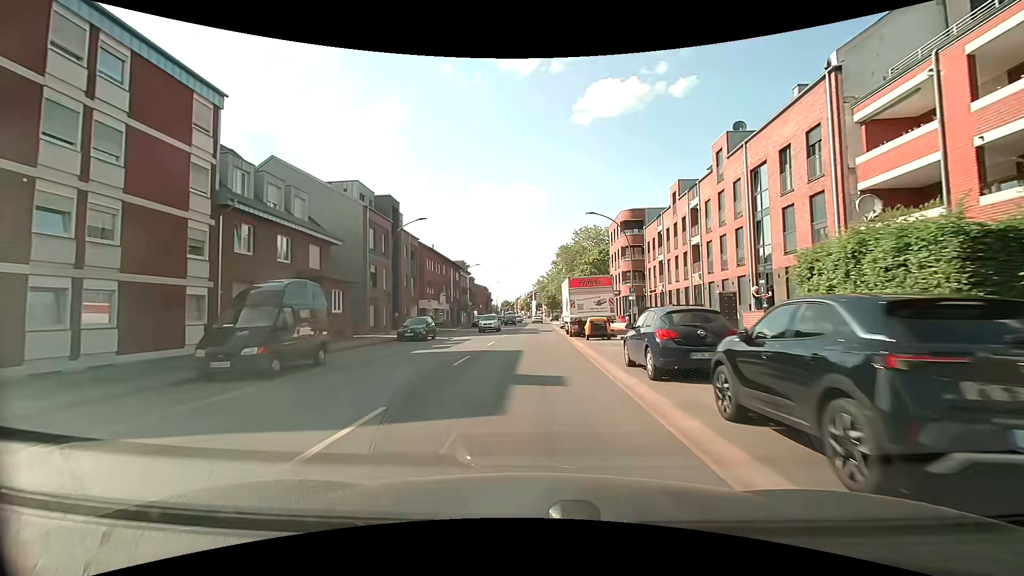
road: primary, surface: asphalt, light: Day
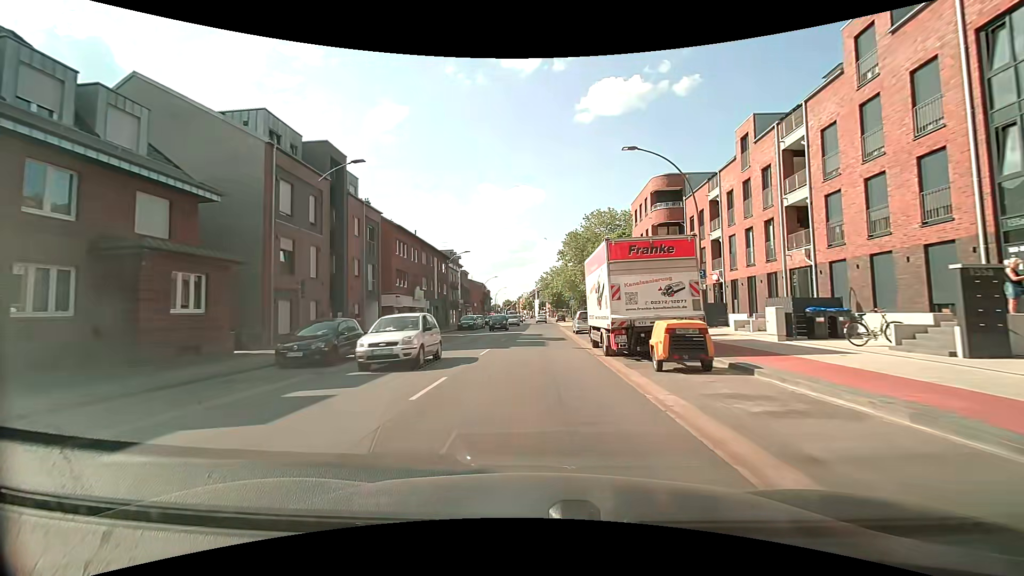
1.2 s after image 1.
(-0.1, +14.4) m; 0°
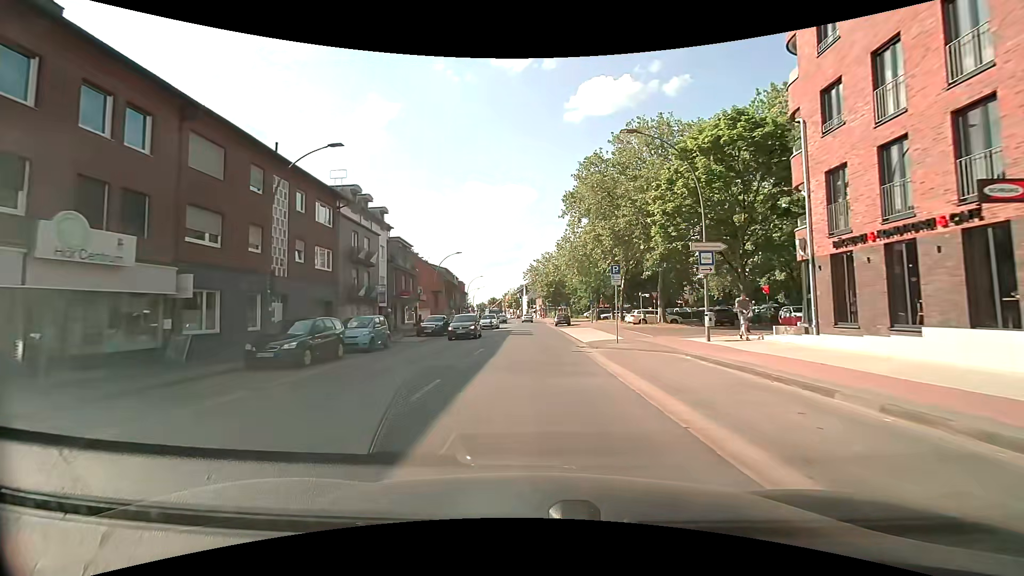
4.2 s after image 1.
(0.0, +35.9) m; +1°
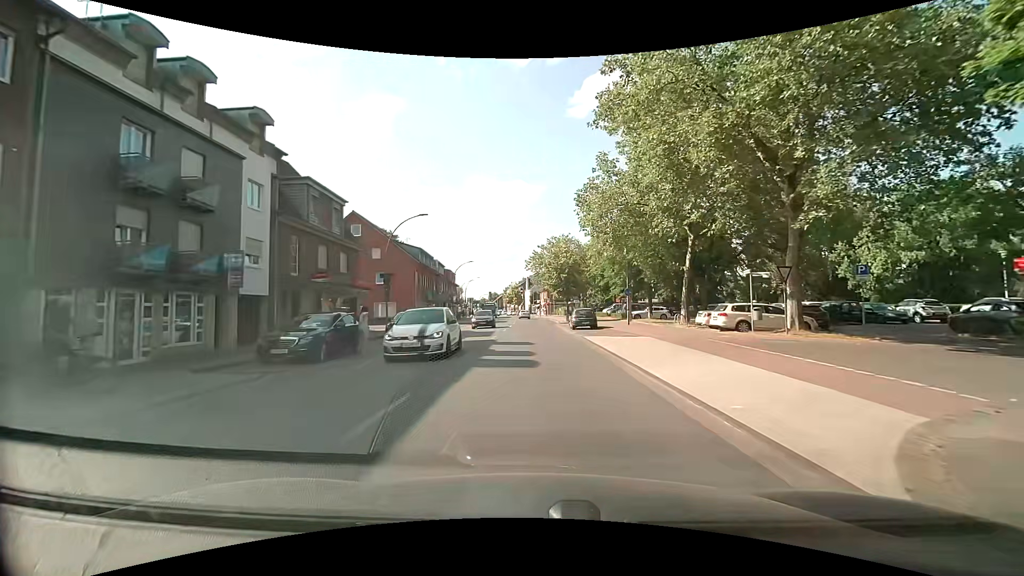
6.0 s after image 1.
(0.0, +20.7) m; 0°
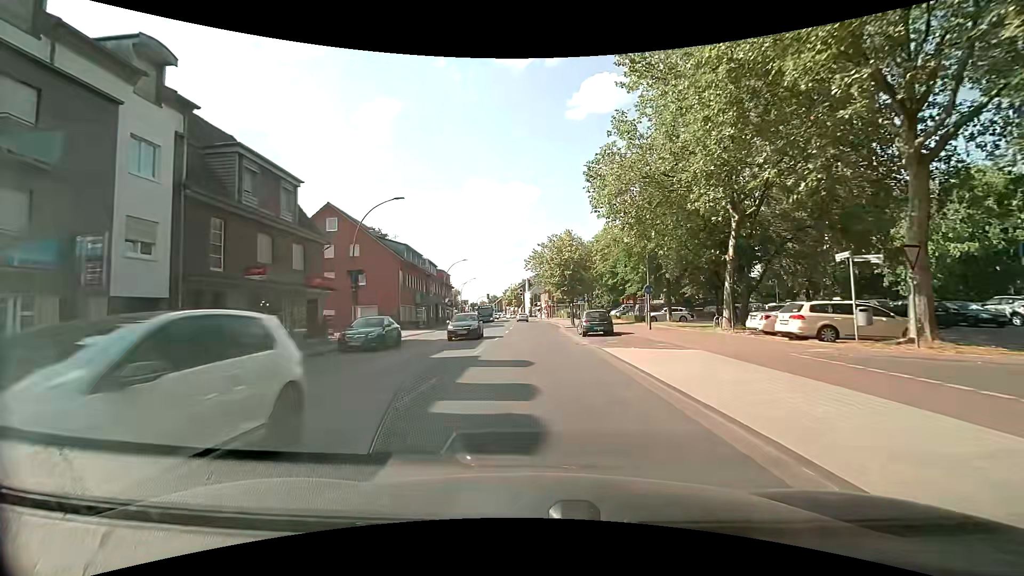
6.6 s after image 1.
(0.0, +6.8) m; 0°
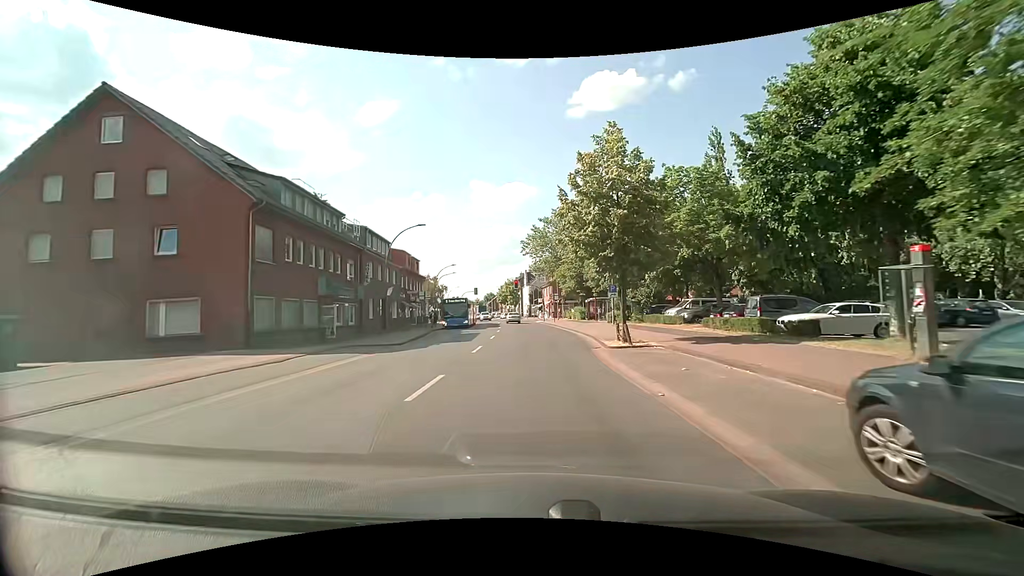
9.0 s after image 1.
(-0.2, +26.3) m; 0°
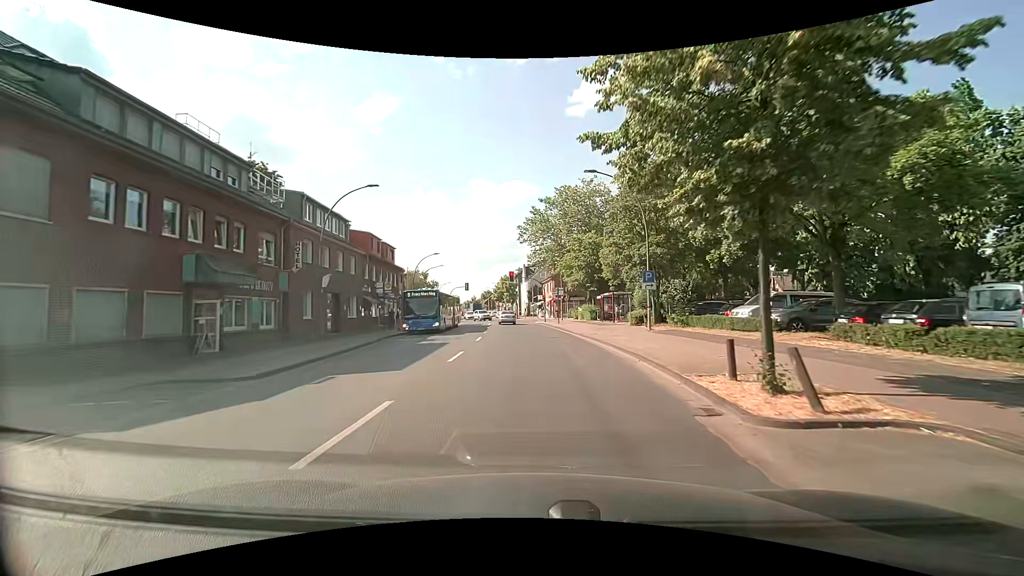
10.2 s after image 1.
(-0.1, +12.2) m; 0°
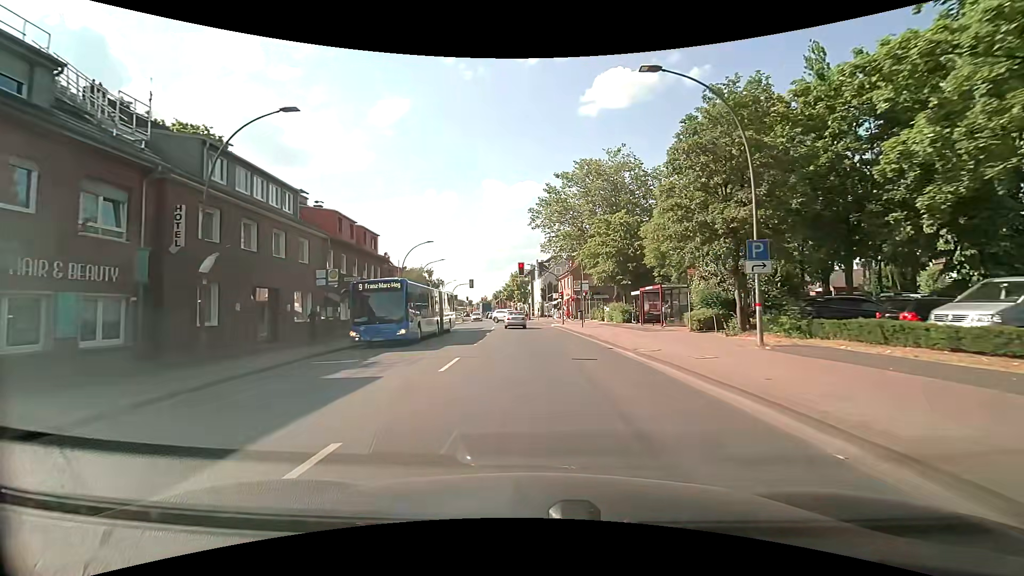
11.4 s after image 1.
(-0.2, +11.2) m; -1°
(0, +10) (-1, +20) (-2, +30) (-2, +40) (-3, +50) (-4, +60) (-5, +70) (-7, +80) (-8, +90) (-9, +99) m
